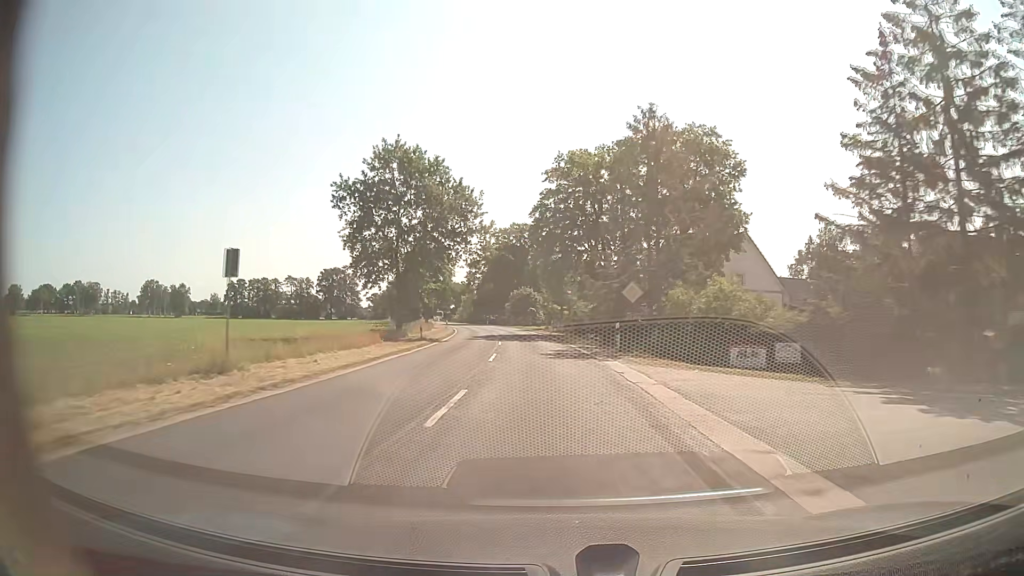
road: secondary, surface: asphalt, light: Day
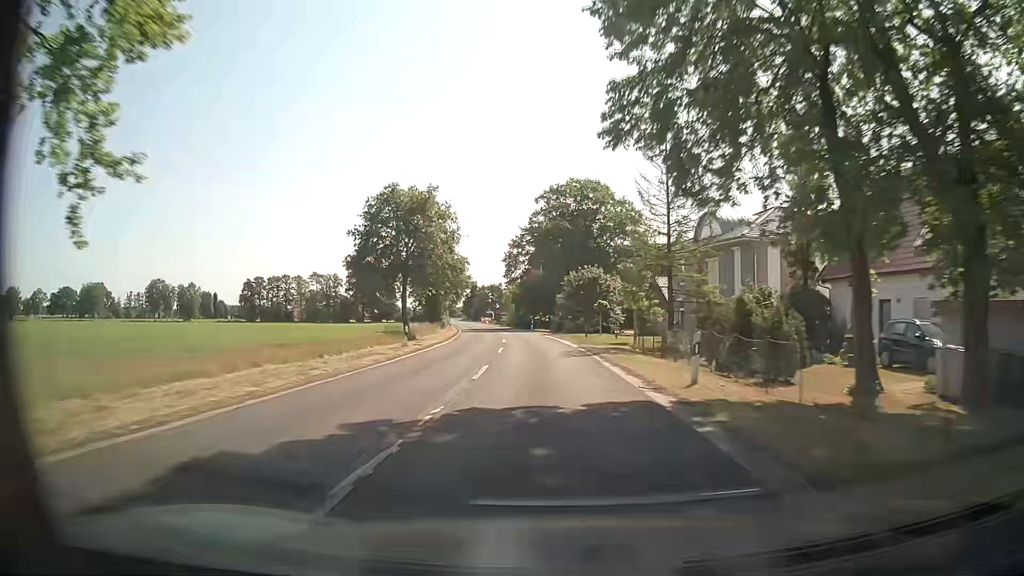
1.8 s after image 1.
(-1.9, +41.9) m; -6°
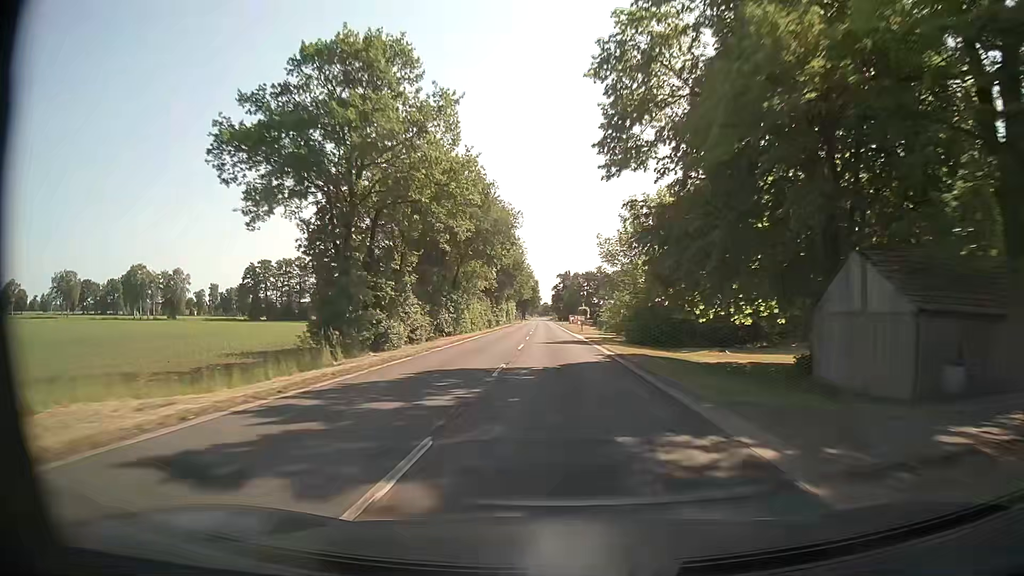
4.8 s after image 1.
(-5.4, +71.7) m; -8°
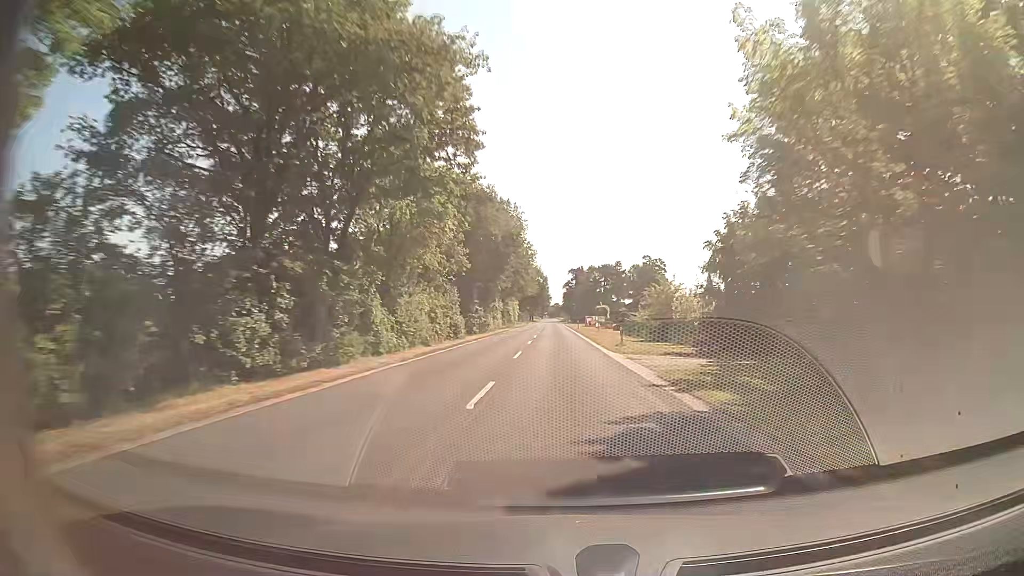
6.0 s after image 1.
(-0.4, +29.5) m; -1°
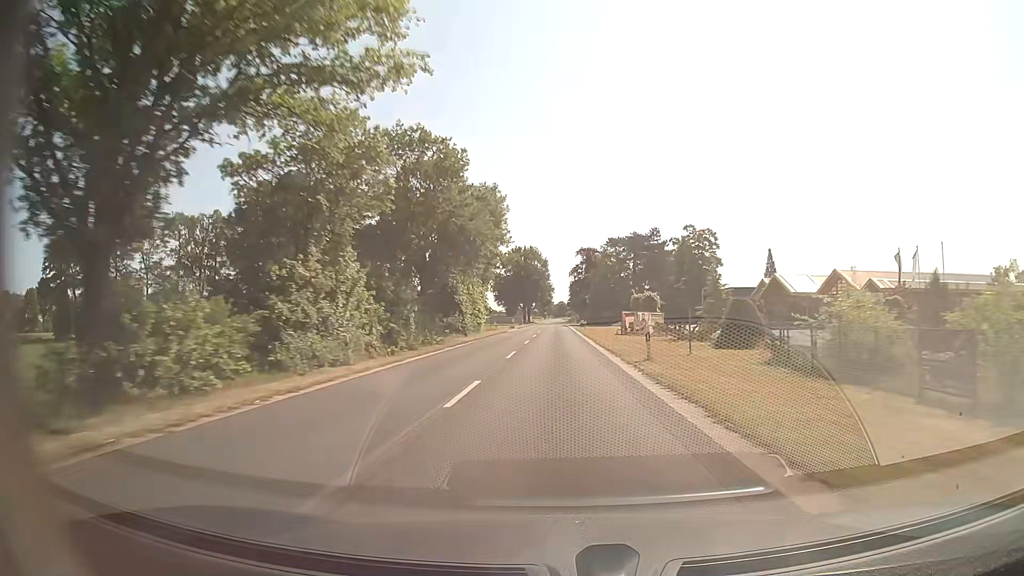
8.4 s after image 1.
(-0.3, +60.4) m; 0°
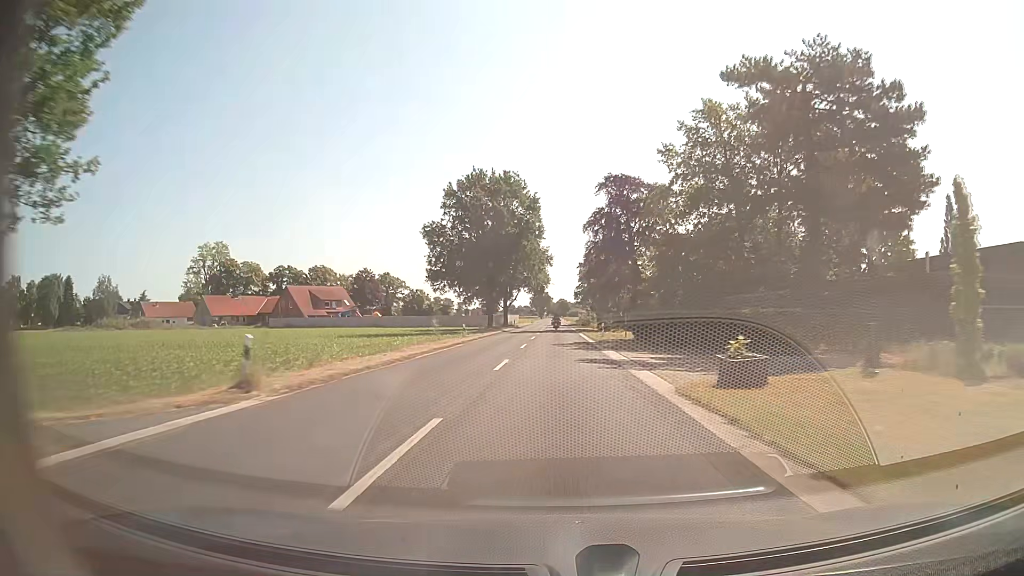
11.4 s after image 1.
(-0.4, +77.5) m; 0°
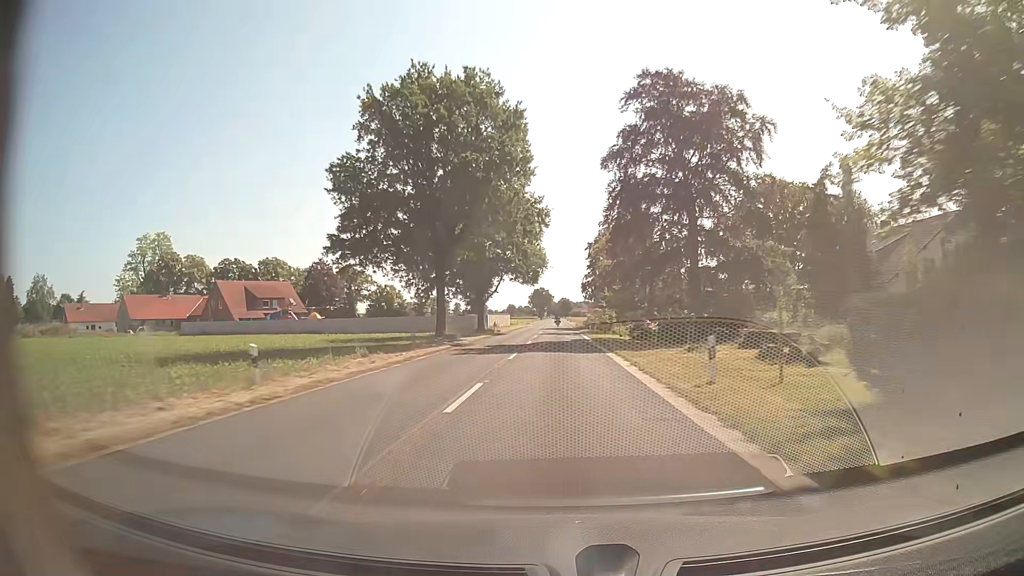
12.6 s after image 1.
(0.0, +31.4) m; 0°
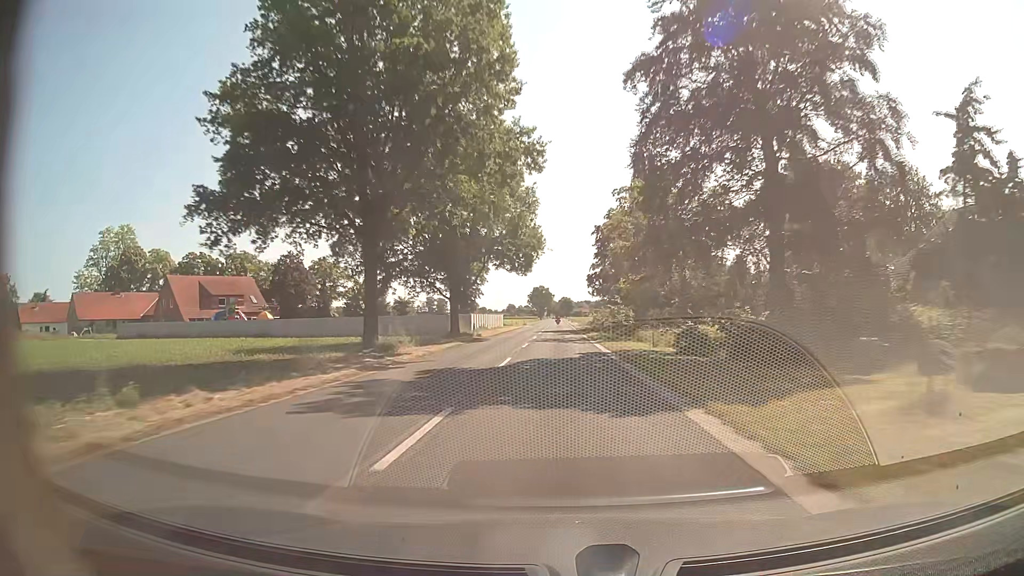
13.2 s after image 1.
(0.0, +15.7) m; 0°
(0, +10) (0, +20) (0, +30) (0, +40) (0, +50) (0, +60) (0, +70) (0, +80) (0, +90) (0, +100) m
